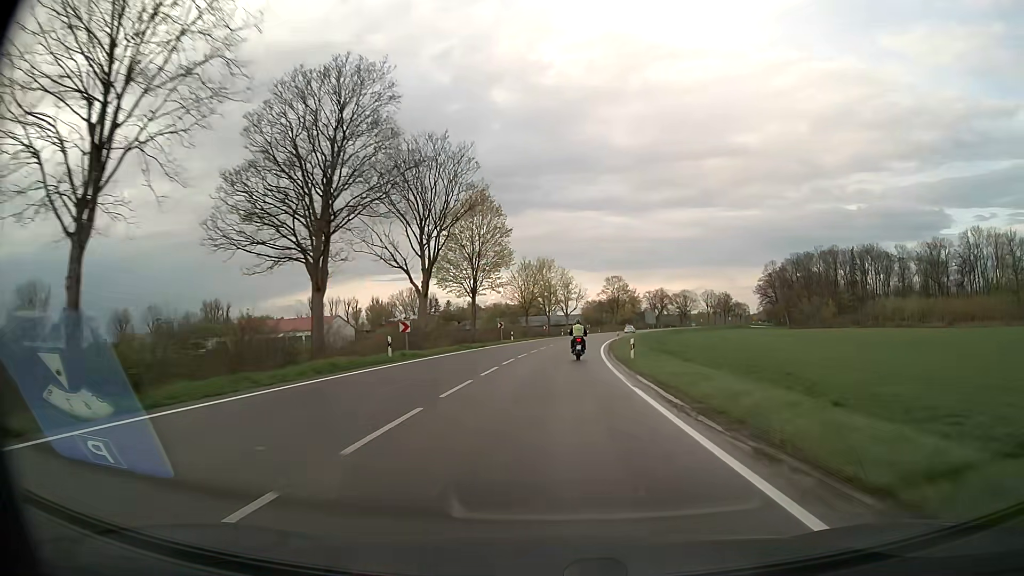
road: secondary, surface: asphalt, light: Day
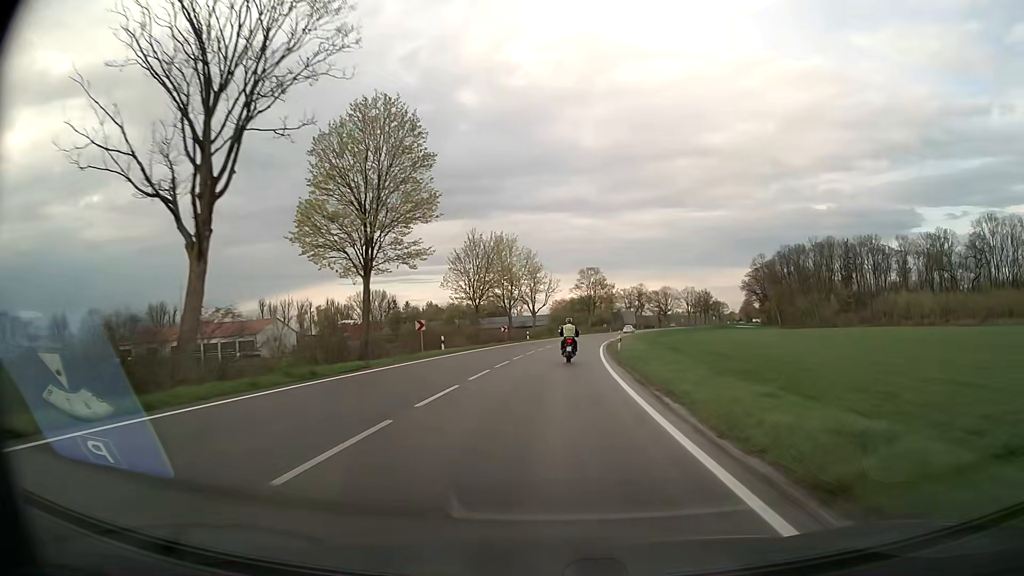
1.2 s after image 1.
(+0.6, +25.4) m; +3°
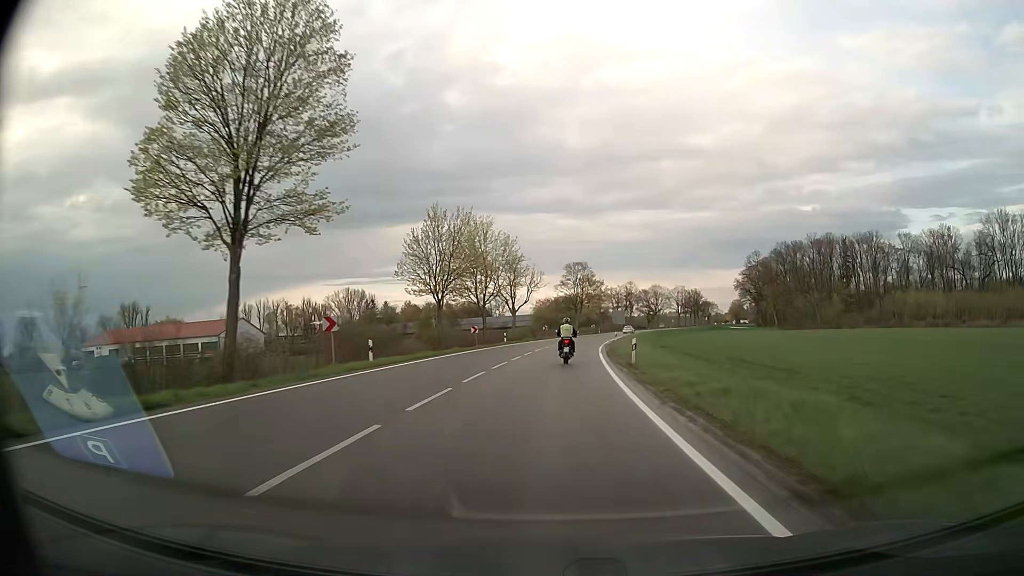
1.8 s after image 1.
(+0.1, +12.6) m; +1°
(0, +10) (0, +20) (+1, +30) (+2, +40) (+2, +50) (+3, +60) (+5, +70) (+6, +80) (+7, +90) (+9, +99) m
